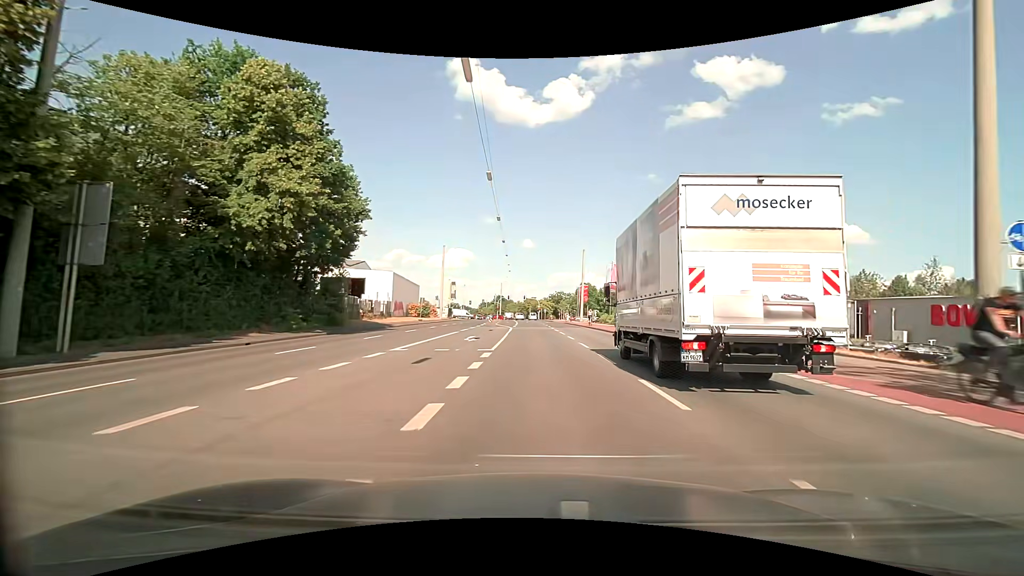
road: secondary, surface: asphalt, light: Day
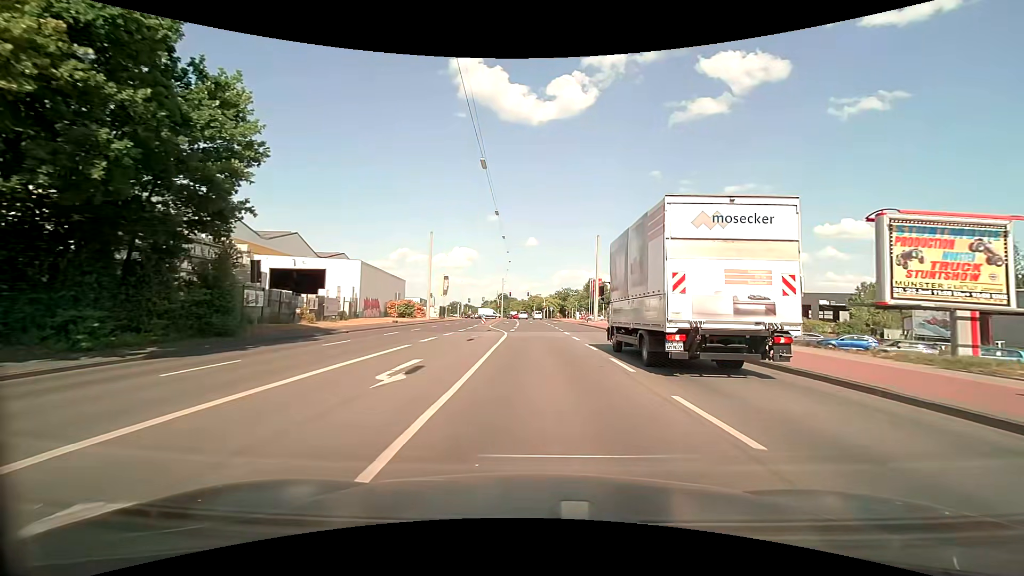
(0.0, +14.3) m; 0°
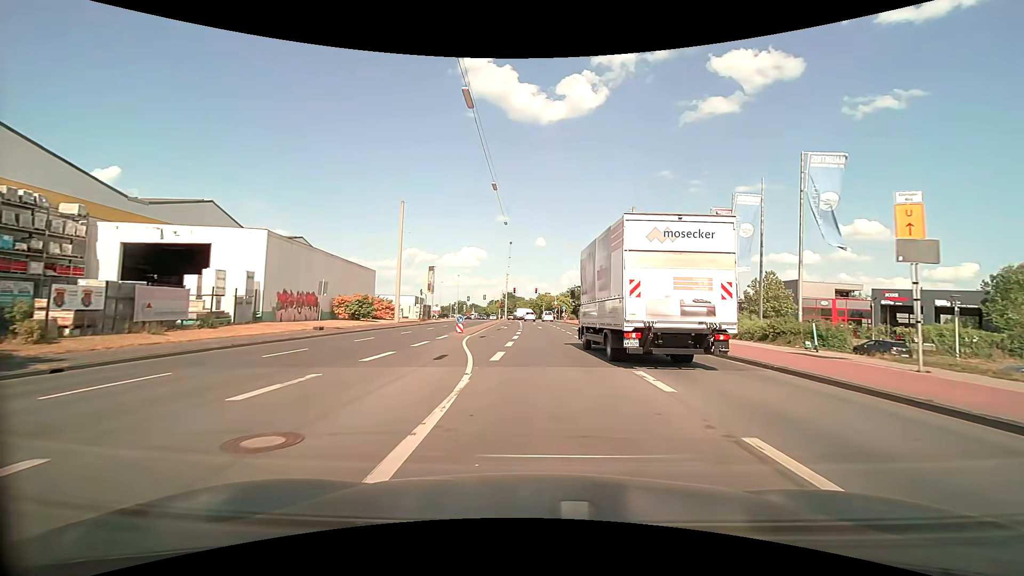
(-0.2, +20.6) m; -1°
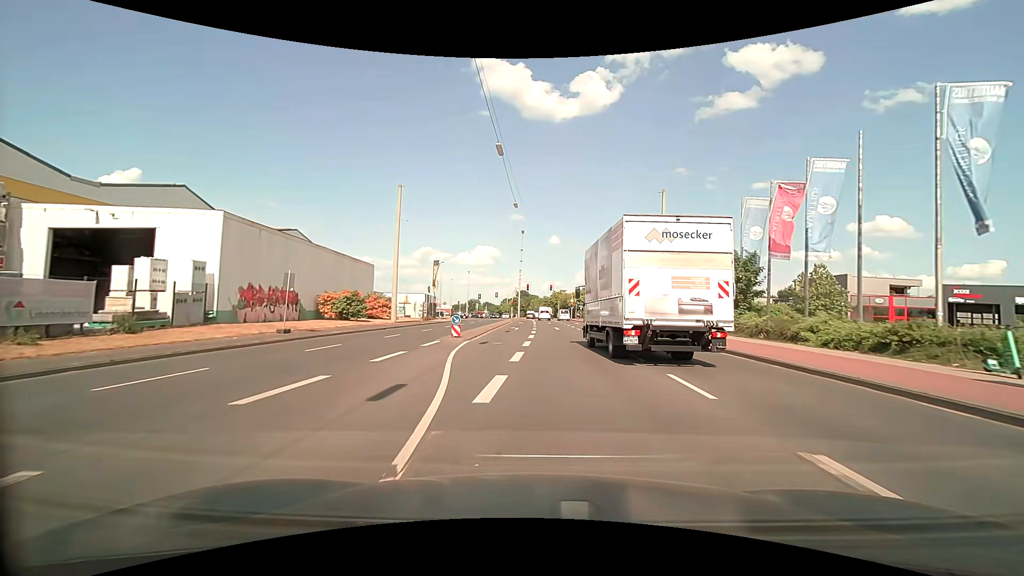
(-0.1, +6.6) m; -2°
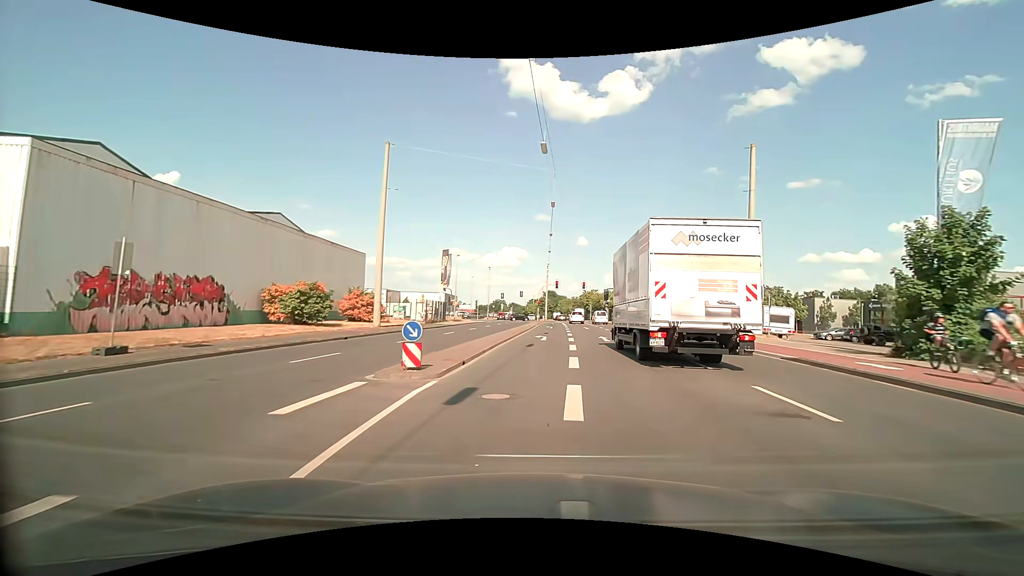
(-0.4, +12.8) m; -3°
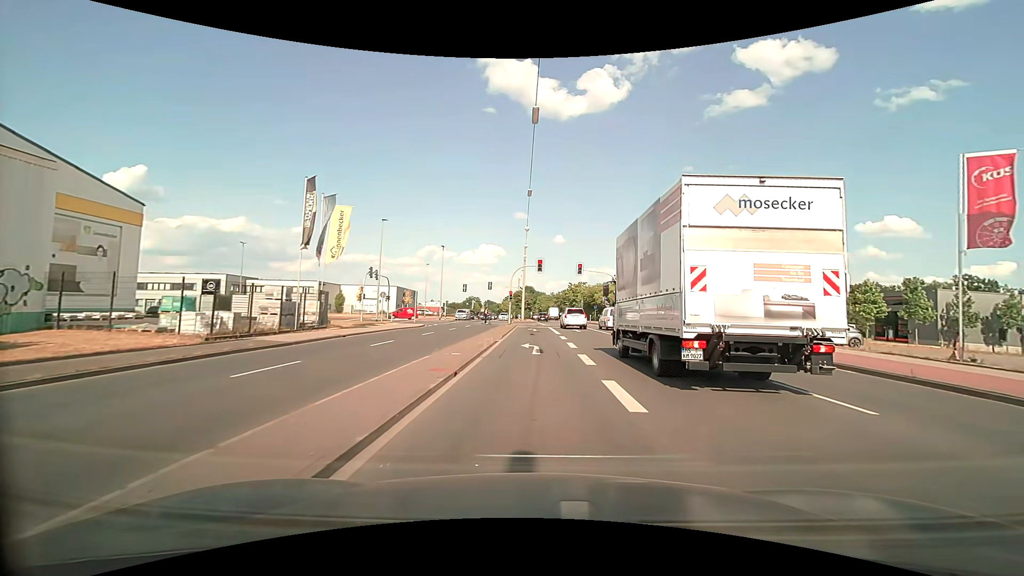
(+0.6, +28.9) m; +3°
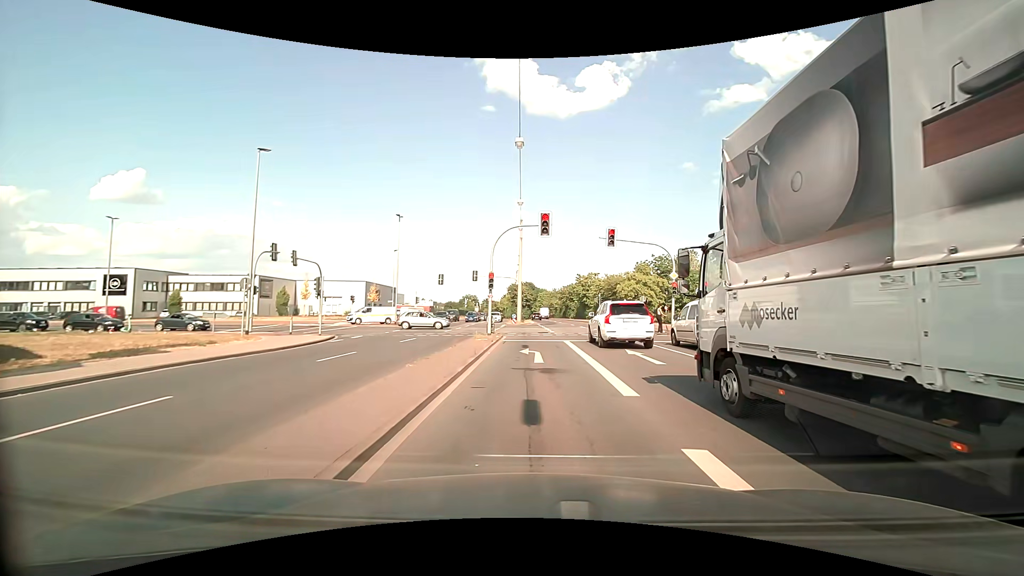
(-0.1, +22.3) m; -1°
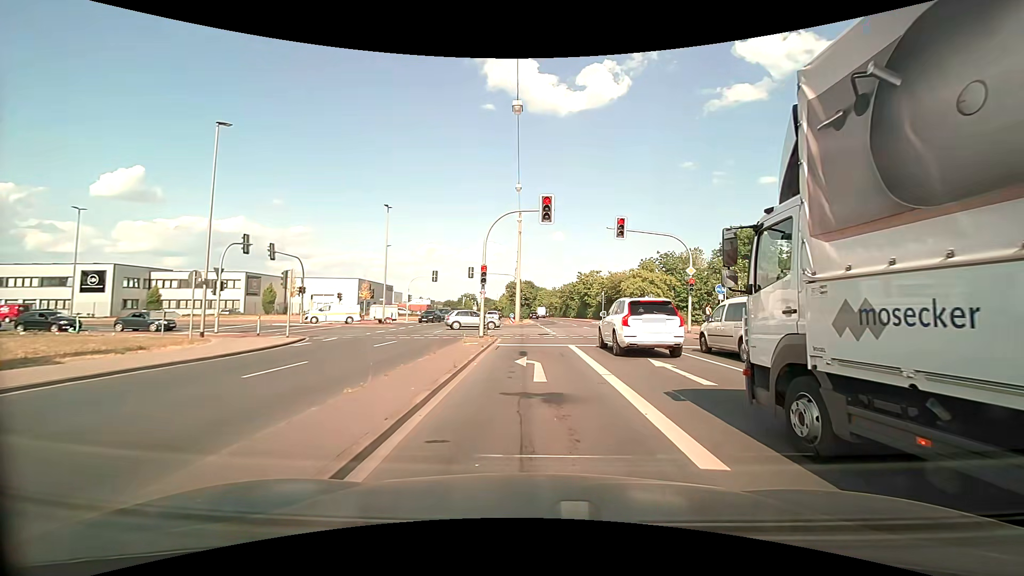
(0.0, +3.6) m; 0°
